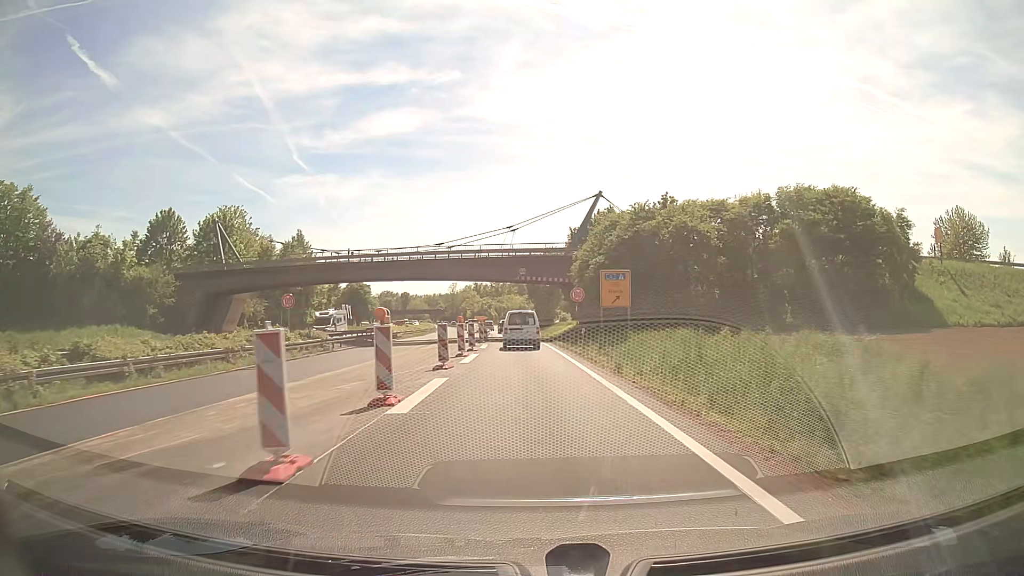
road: trunk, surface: asphalt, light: Day
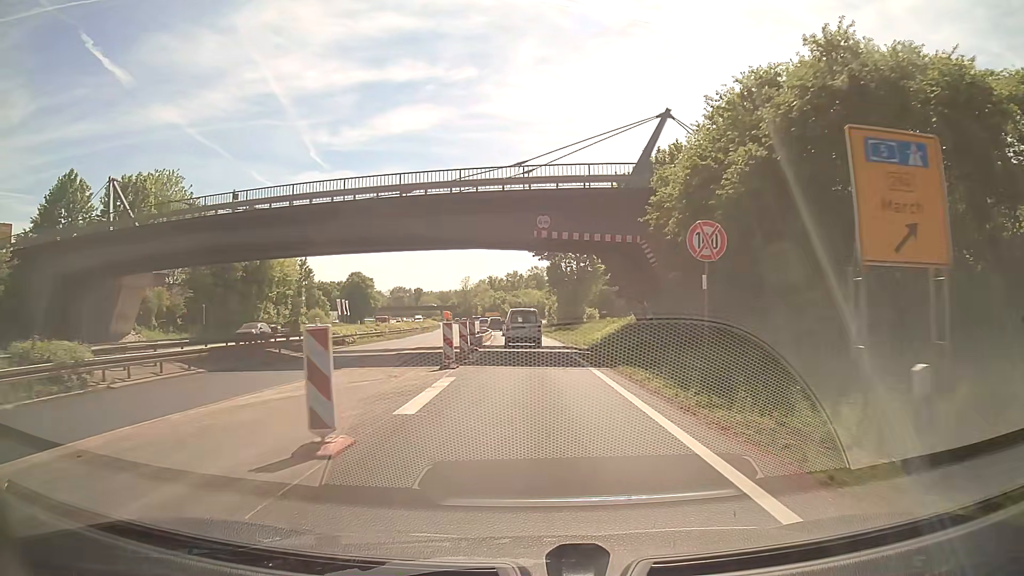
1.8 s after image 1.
(-0.4, +24.3) m; -2°
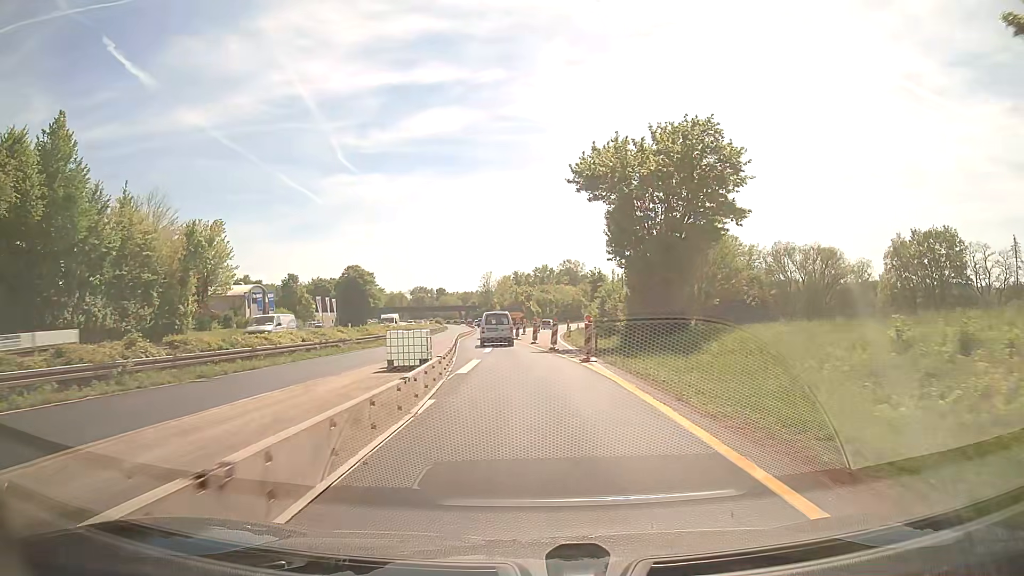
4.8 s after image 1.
(-0.9, +40.1) m; -2°
(0, +10) (-1, +20) (-2, +30) (-3, +40) (-4, +50) (-5, +60) (-6, +70) (-7, +80) (-7, +90) (-8, +100) m
